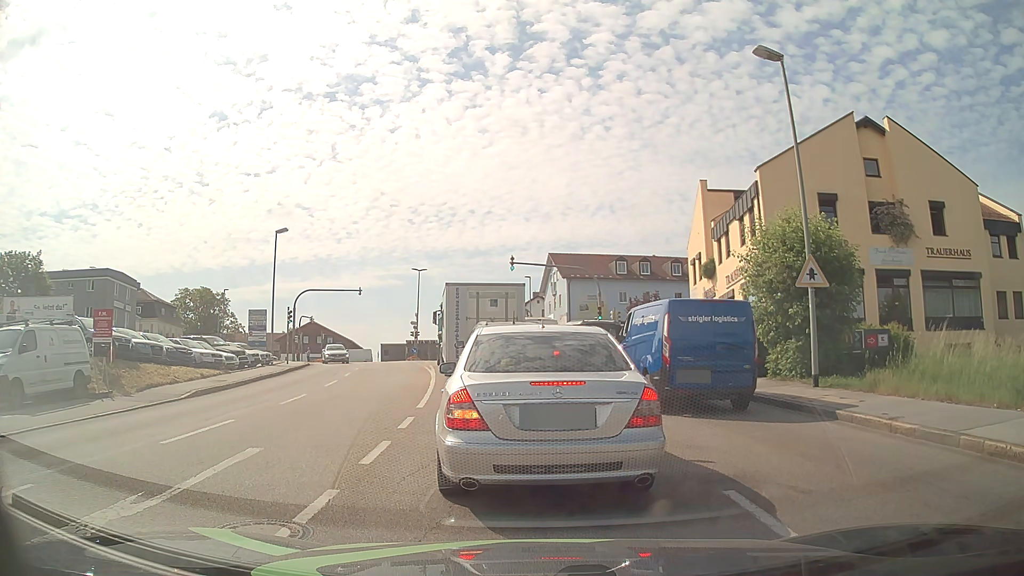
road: tertiary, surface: asphalt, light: Day
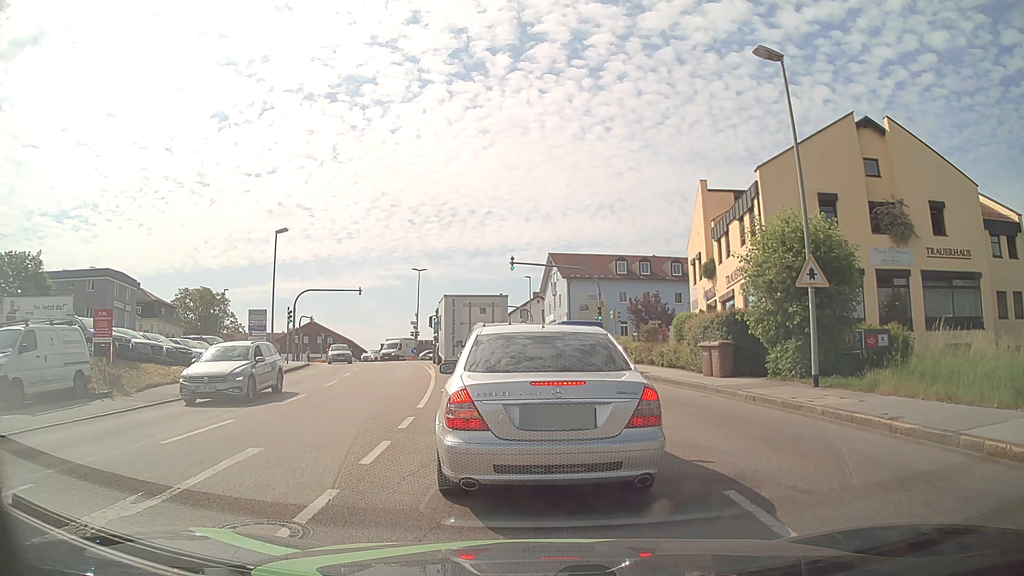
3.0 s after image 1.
(0.0, 0.0) m; 0°
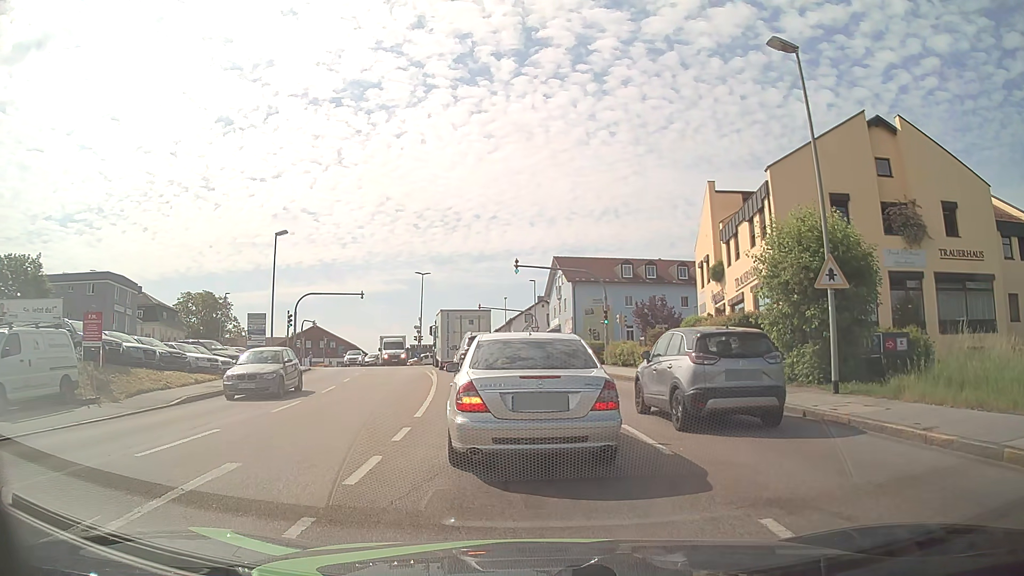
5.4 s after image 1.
(0.0, +0.9) m; +2°
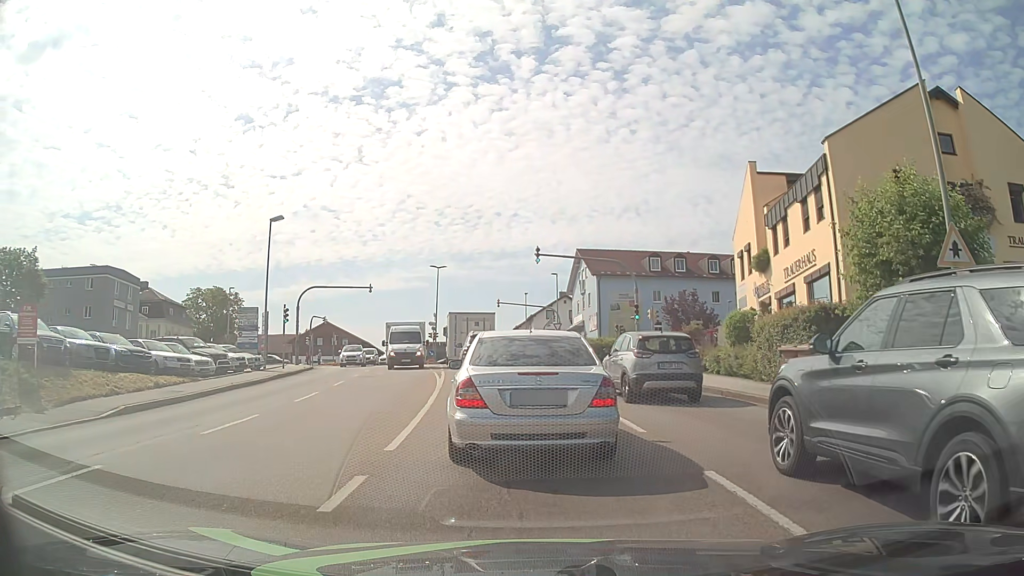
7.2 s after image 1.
(-0.2, +4.2) m; -4°
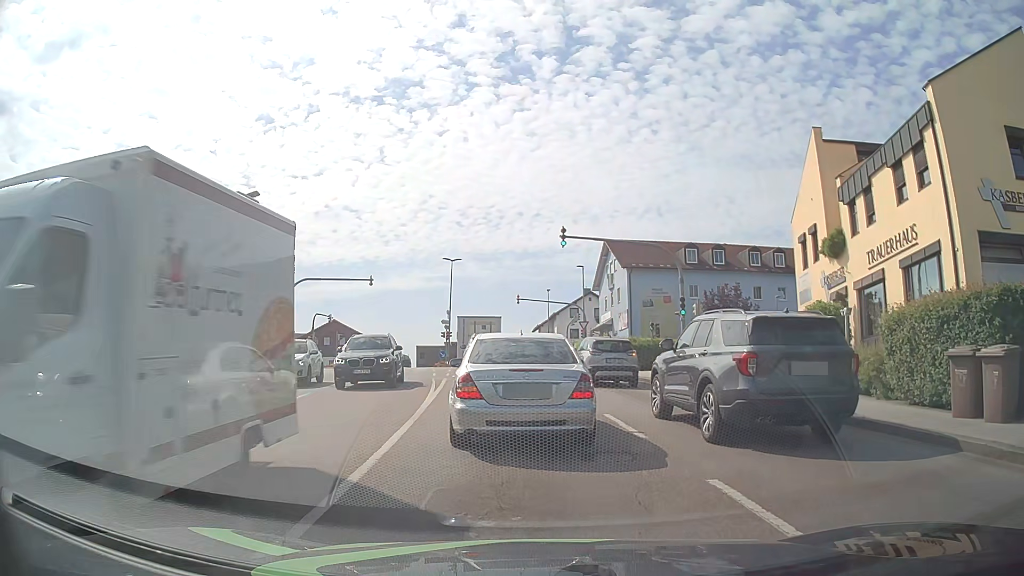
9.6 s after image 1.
(-0.1, +6.3) m; -1°
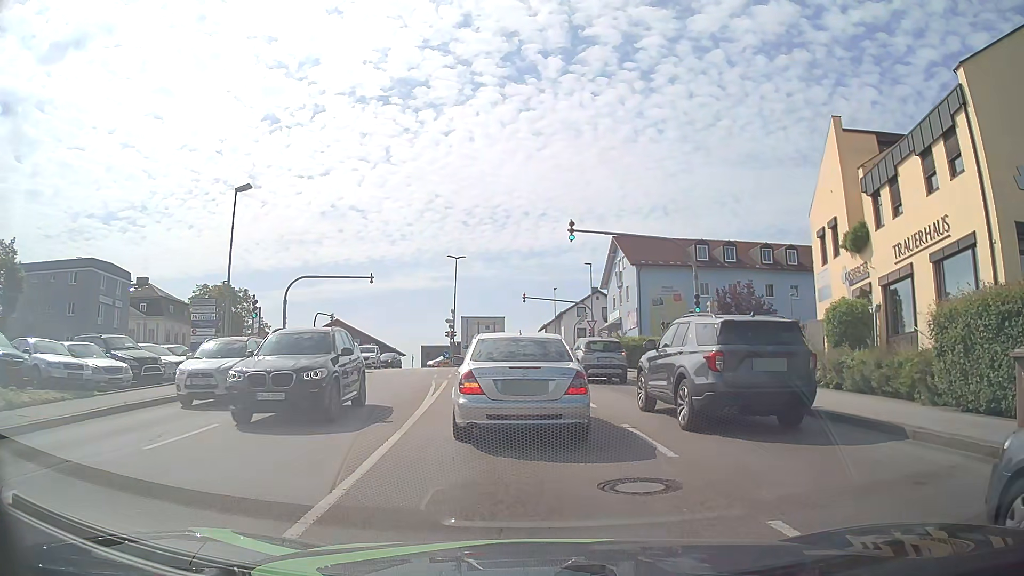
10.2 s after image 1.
(0.0, +1.6) m; -1°
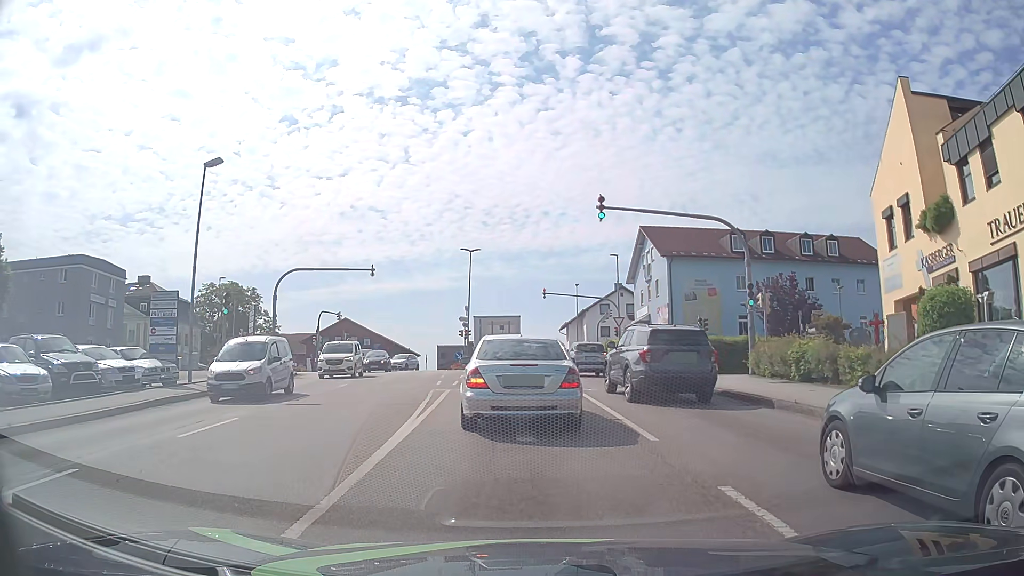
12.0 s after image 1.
(-0.1, +4.8) m; 0°
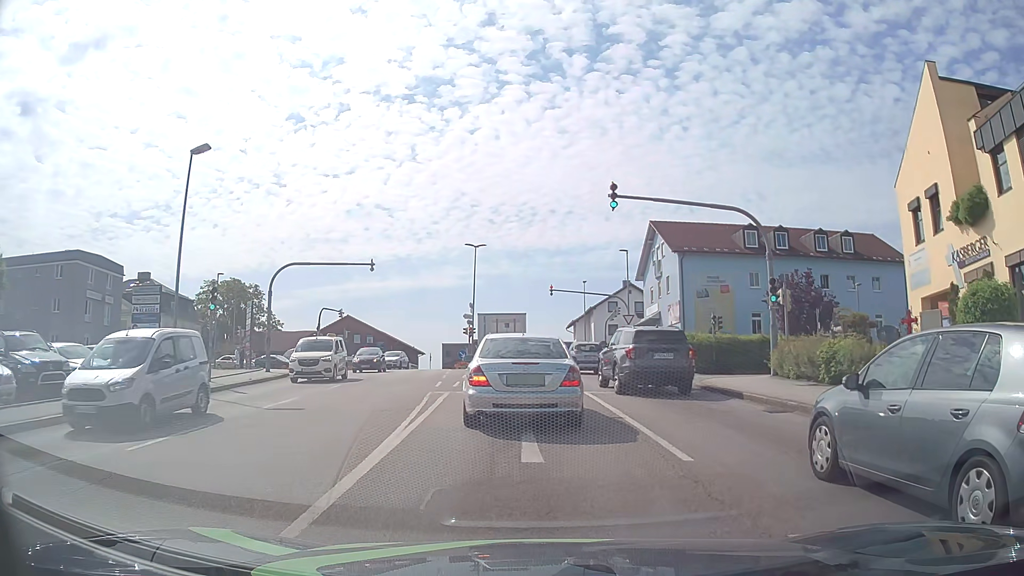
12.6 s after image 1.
(0.0, +1.7) m; -1°
(0, +10) (-1, +20) (-2, +30) (-3, +40) (-3, +50) (-4, +60) (-9, +68) (-18, +72) (-28, +72) (-38, +71) m
